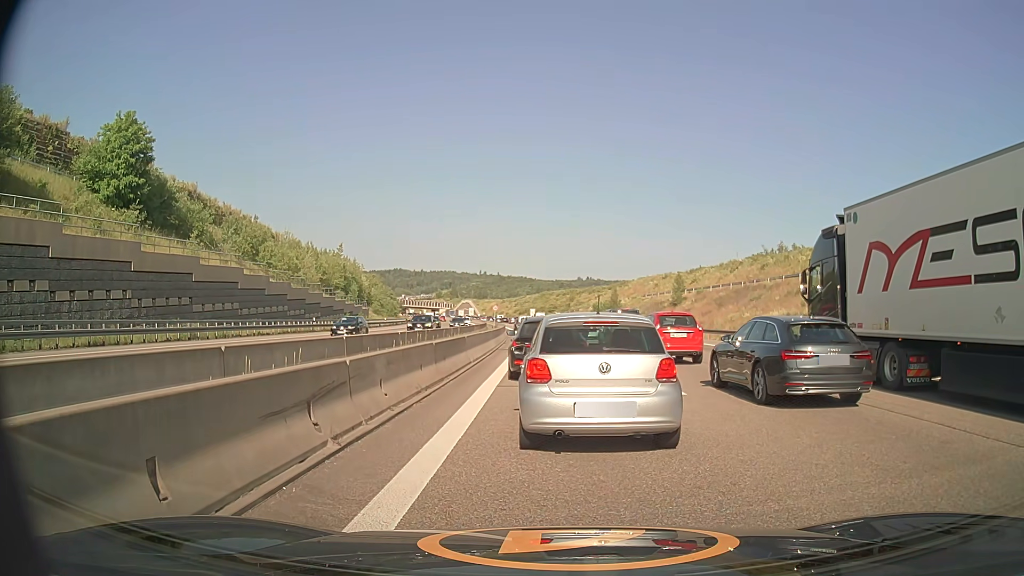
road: motorway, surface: asphalt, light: Day
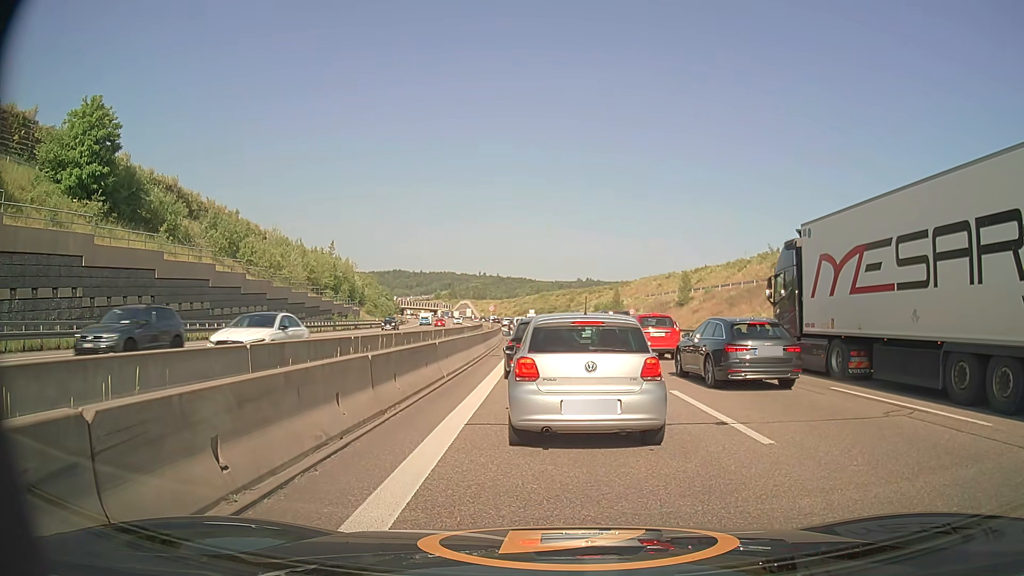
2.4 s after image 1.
(+0.1, +5.1) m; +2°
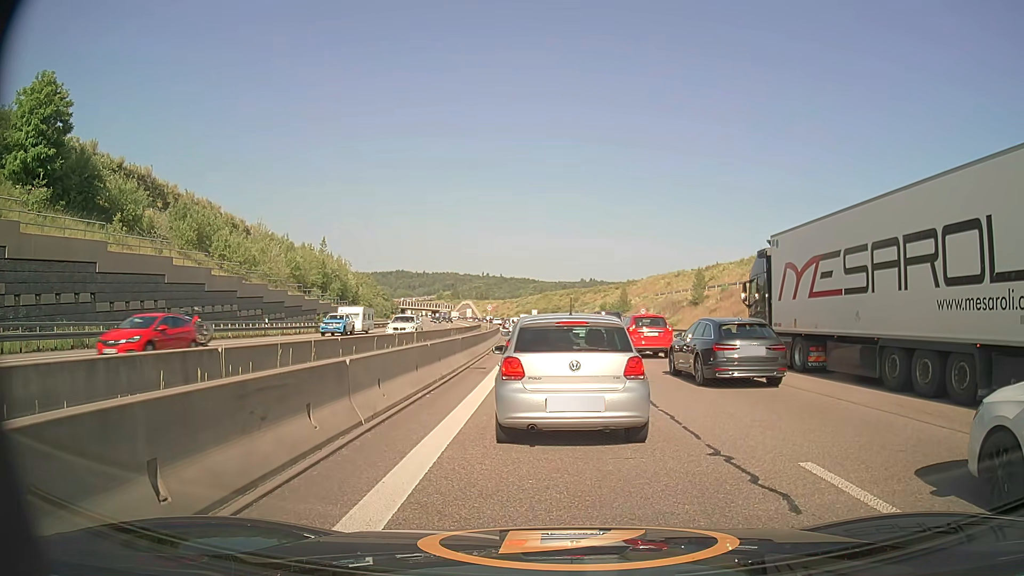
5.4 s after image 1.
(-0.1, +7.0) m; -1°
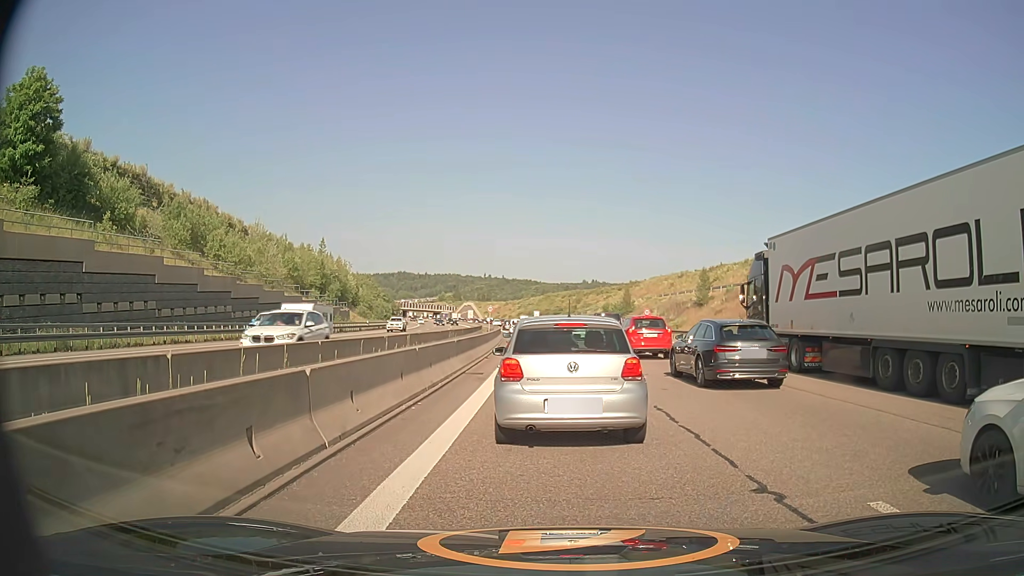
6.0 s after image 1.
(0.0, +1.5) m; -1°
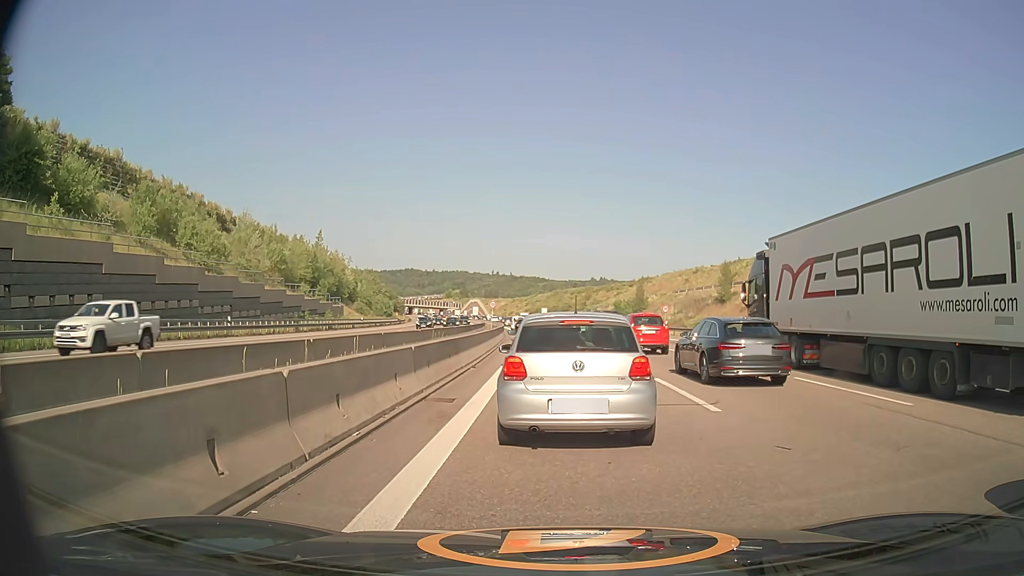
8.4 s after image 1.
(0.0, +6.9) m; 0°
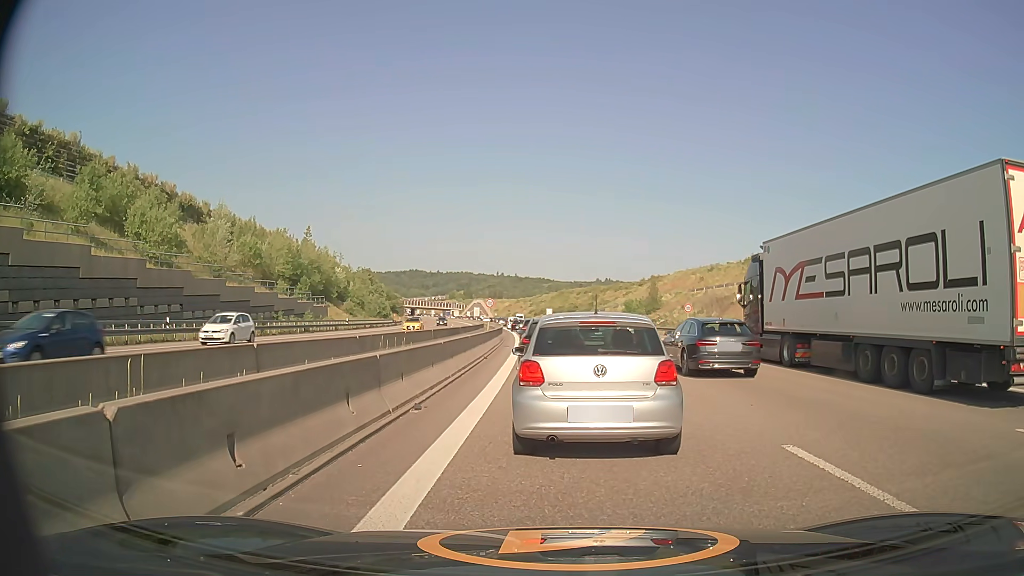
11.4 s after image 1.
(0.0, +8.7) m; -1°
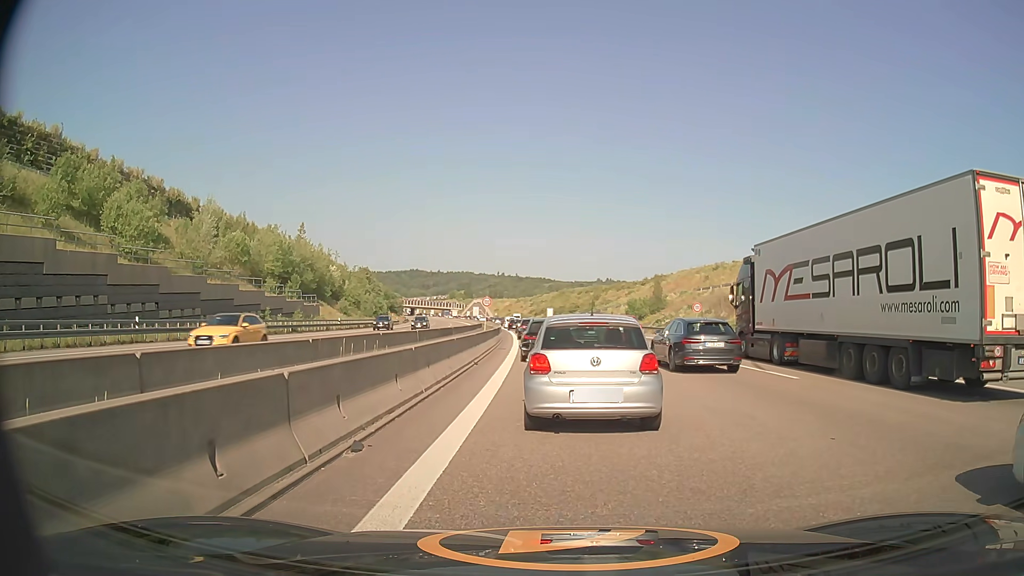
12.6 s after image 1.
(0.0, +3.4) m; +1°
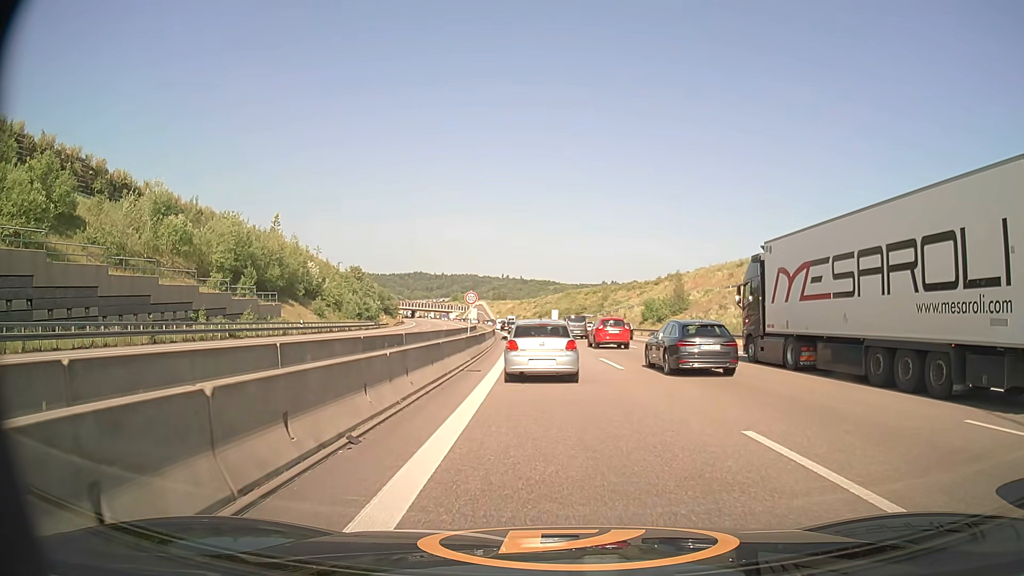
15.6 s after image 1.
(-0.1, +13.7) m; -1°
(0, +10) (0, +20) (-1, +30) (-1, +40) (-2, +50) (-2, +60) (-3, +70) (-4, +80) (-5, +90) (-6, +100) m
